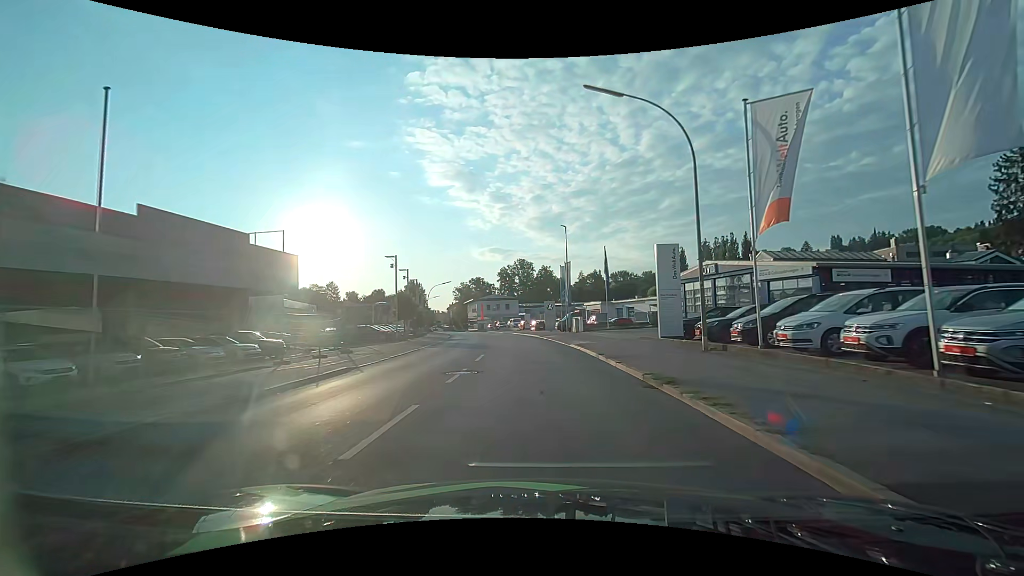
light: Day
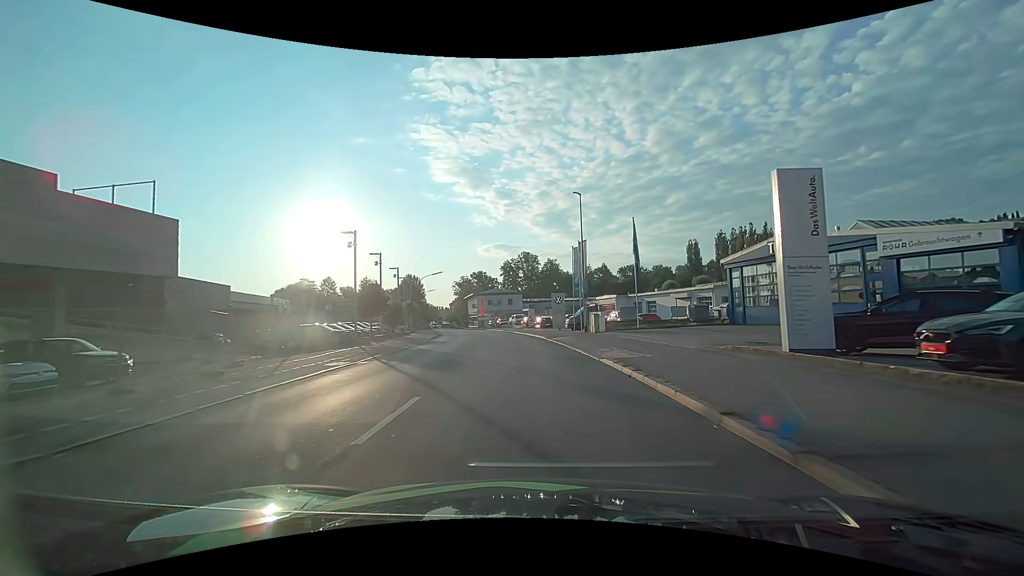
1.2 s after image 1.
(0.0, +11.5) m; 0°
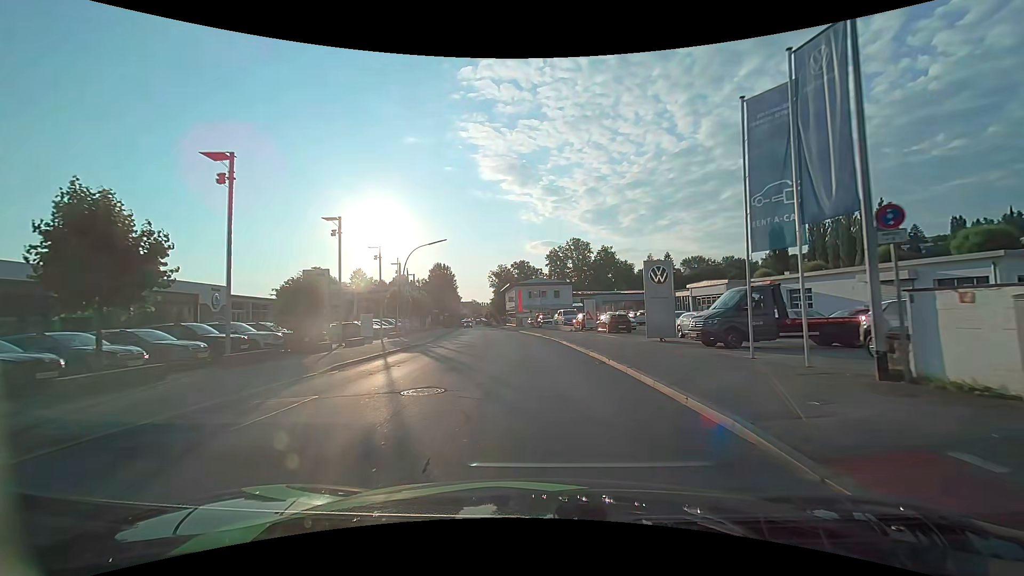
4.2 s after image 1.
(-1.2, +27.9) m; -5°
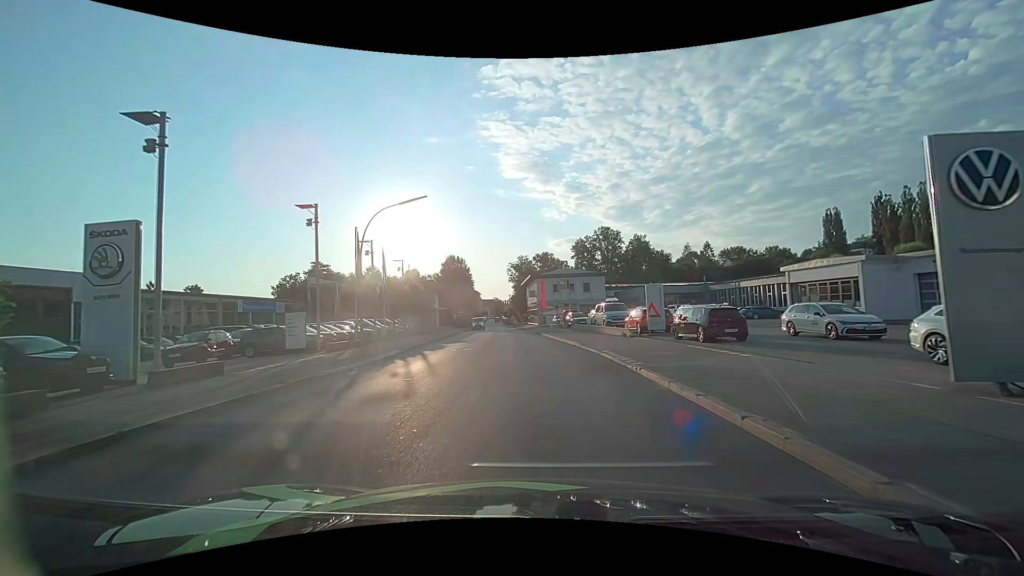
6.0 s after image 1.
(-0.4, +16.1) m; -3°
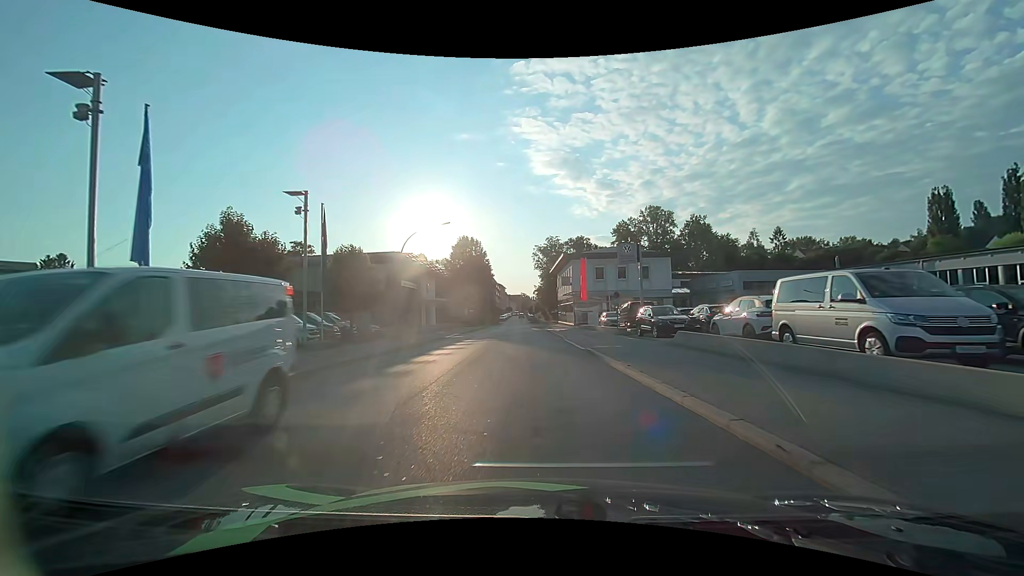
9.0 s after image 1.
(-0.6, +26.1) m; -3°
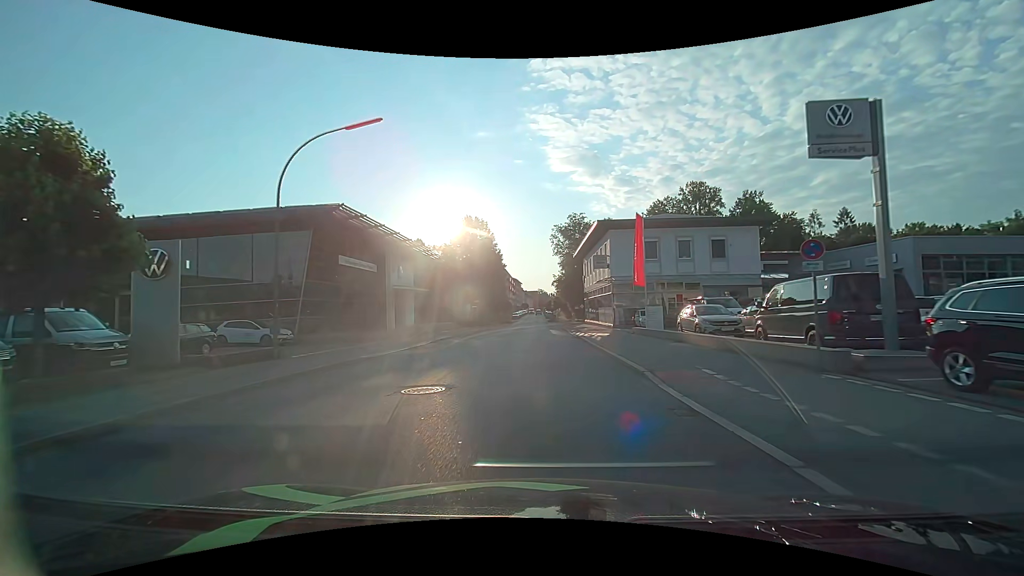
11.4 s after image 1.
(-0.3, +20.0) m; -2°
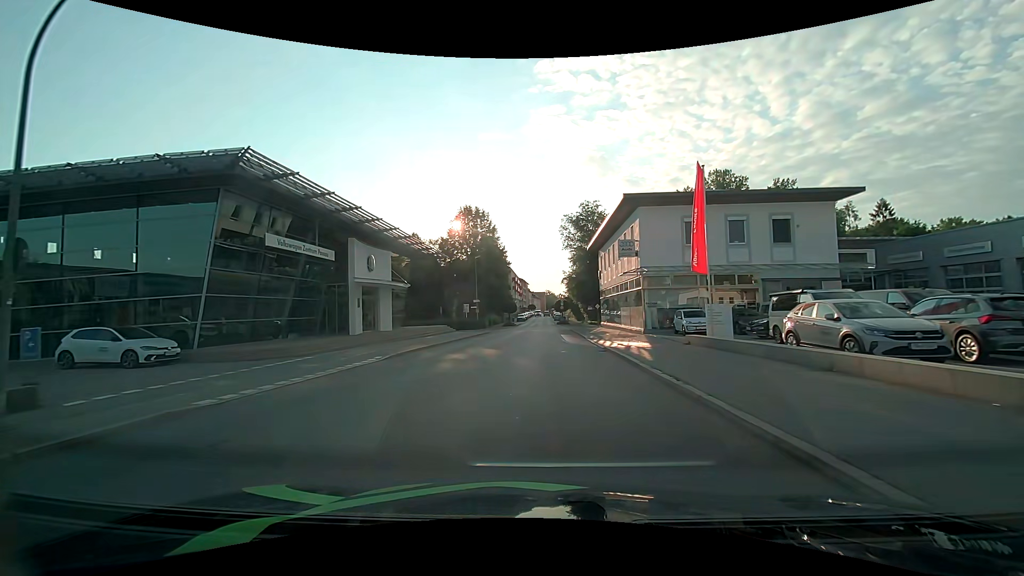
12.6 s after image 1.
(-0.1, +9.5) m; 0°
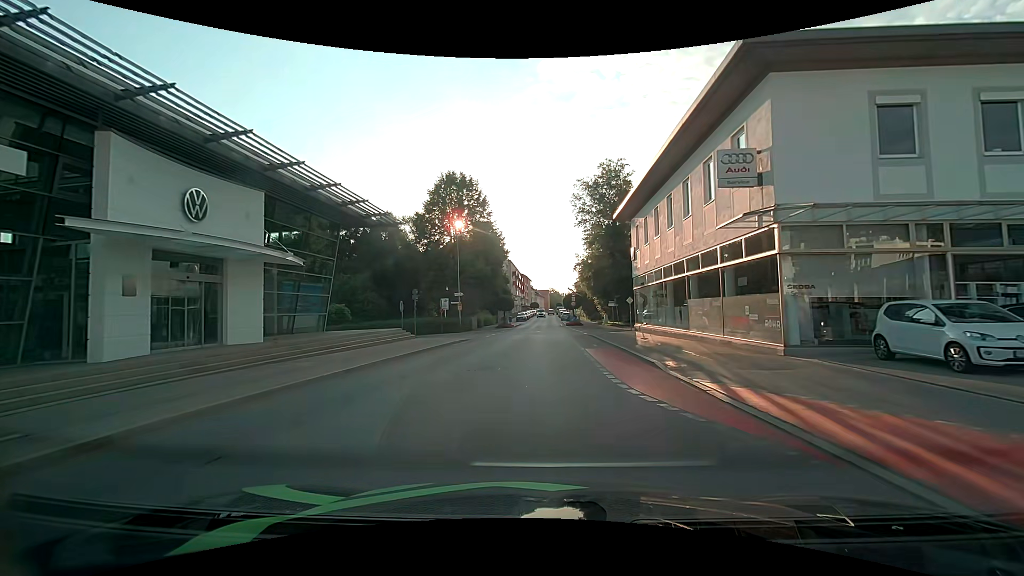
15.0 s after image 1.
(-0.3, +18.3) m; -1°
